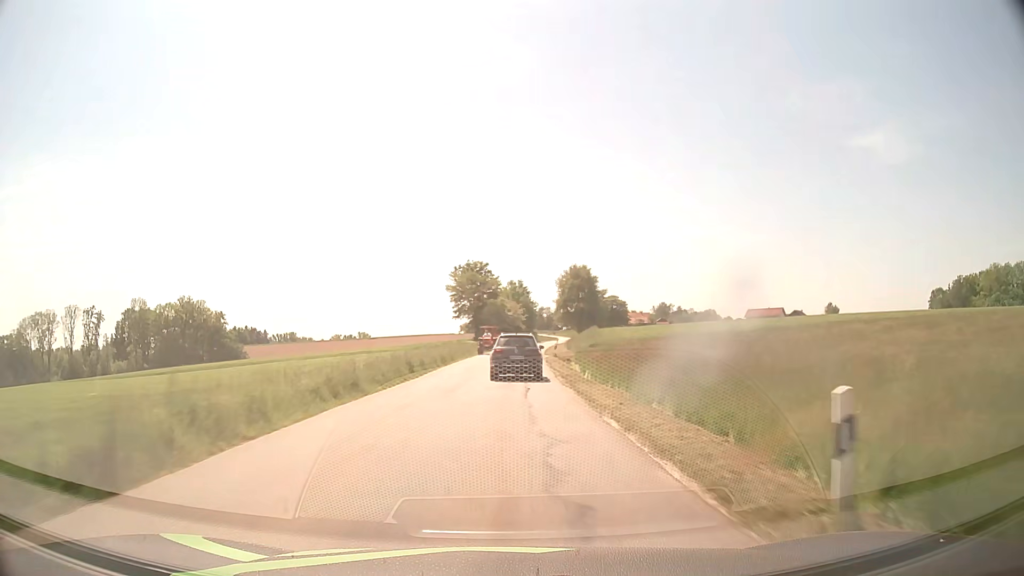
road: tertiary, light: Day
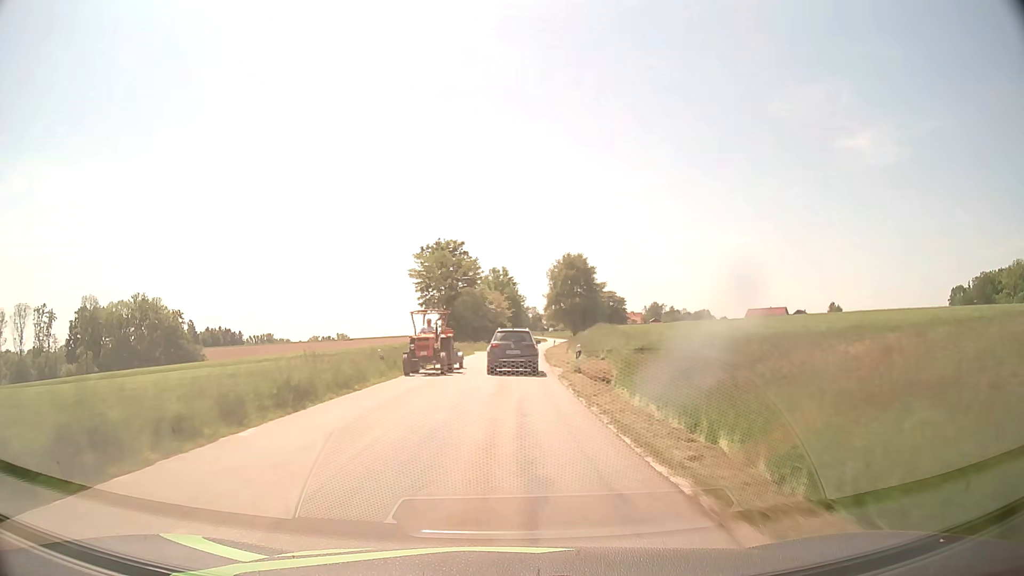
(+0.4, +24.3) m; +2°
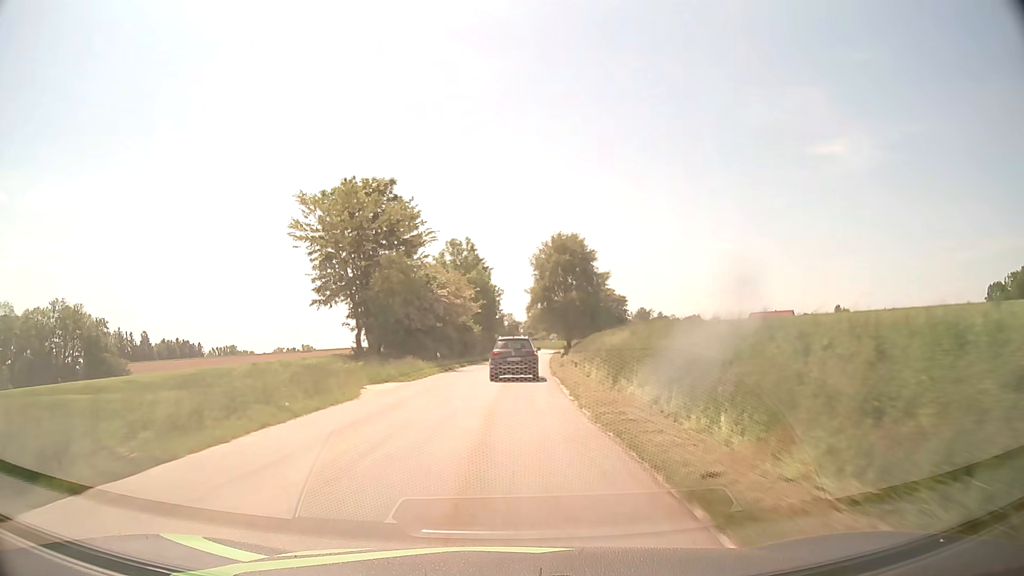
(+0.6, +36.8) m; +2°
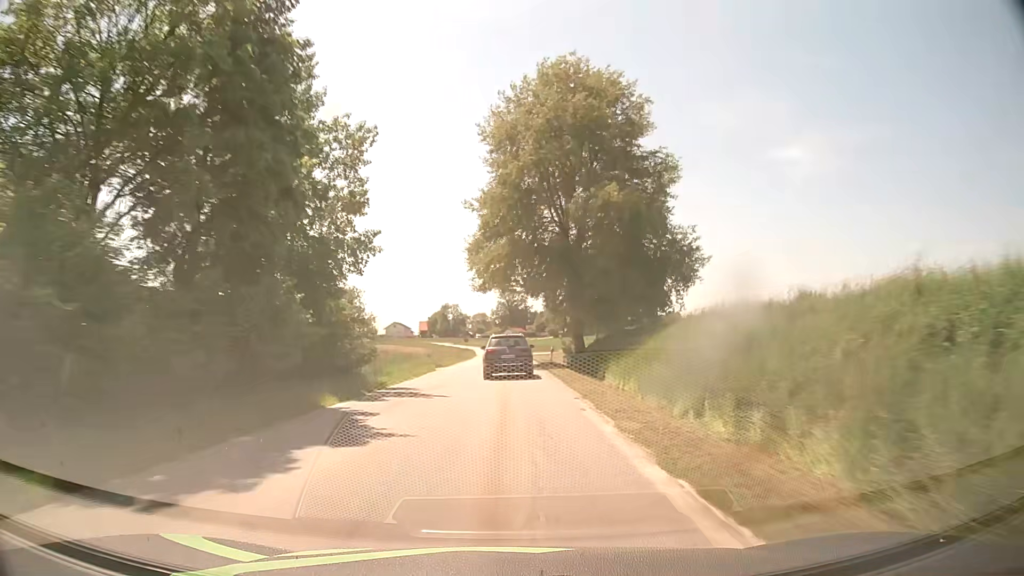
(+2.3, +64.2) m; +4°
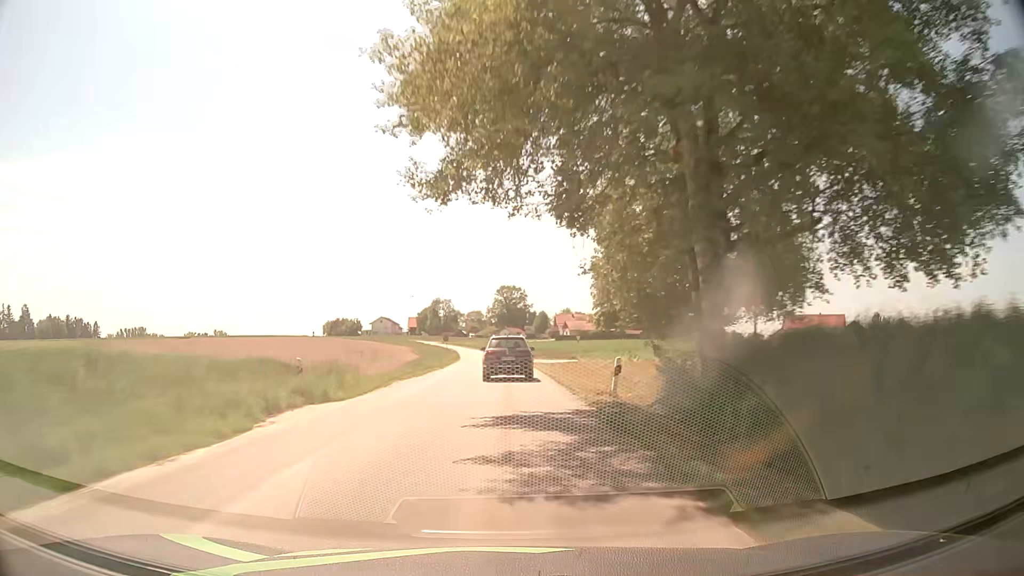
(+0.1, +25.8) m; 0°
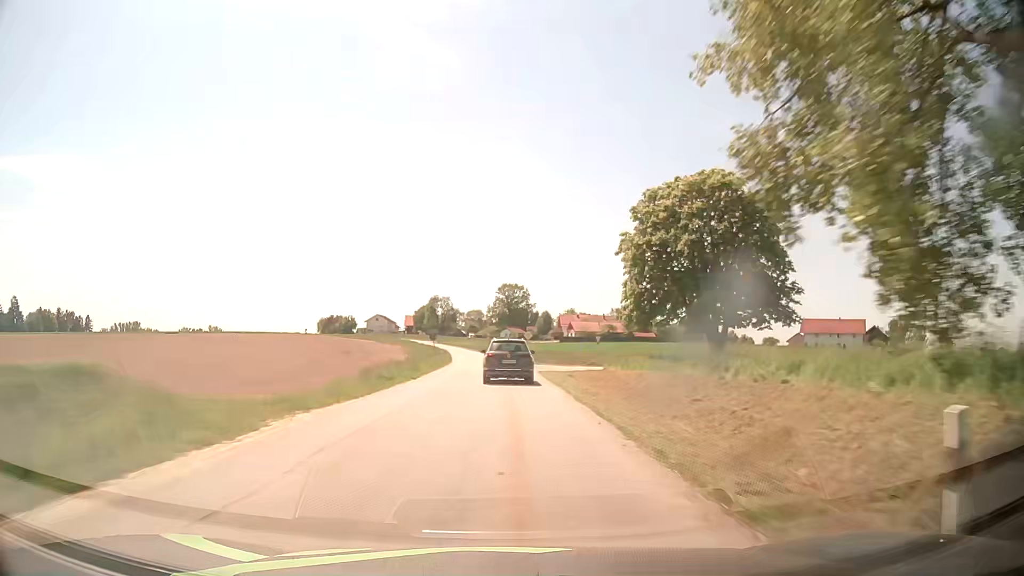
(0.0, +12.7) m; 0°
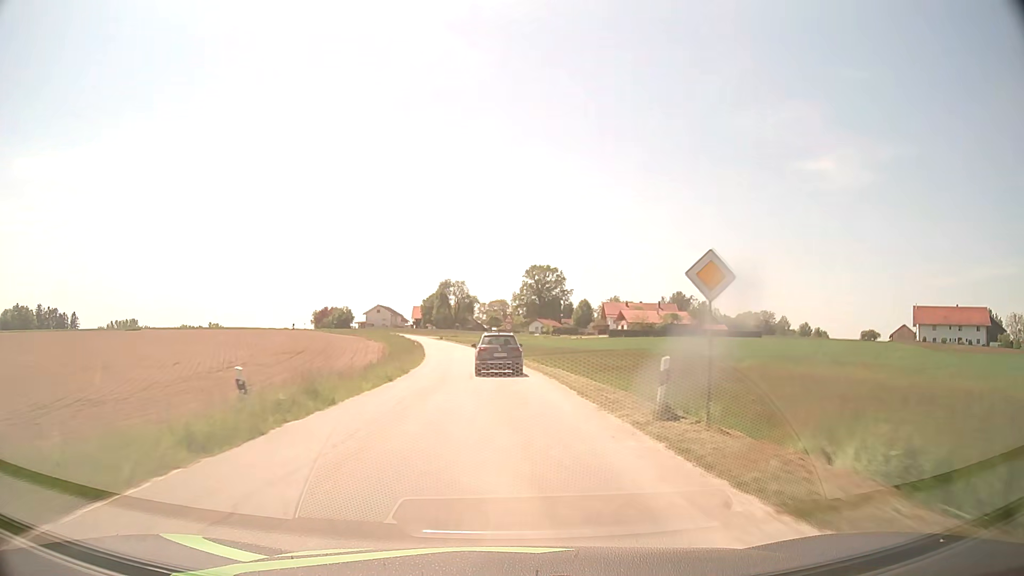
(-0.4, +49.4) m; -2°
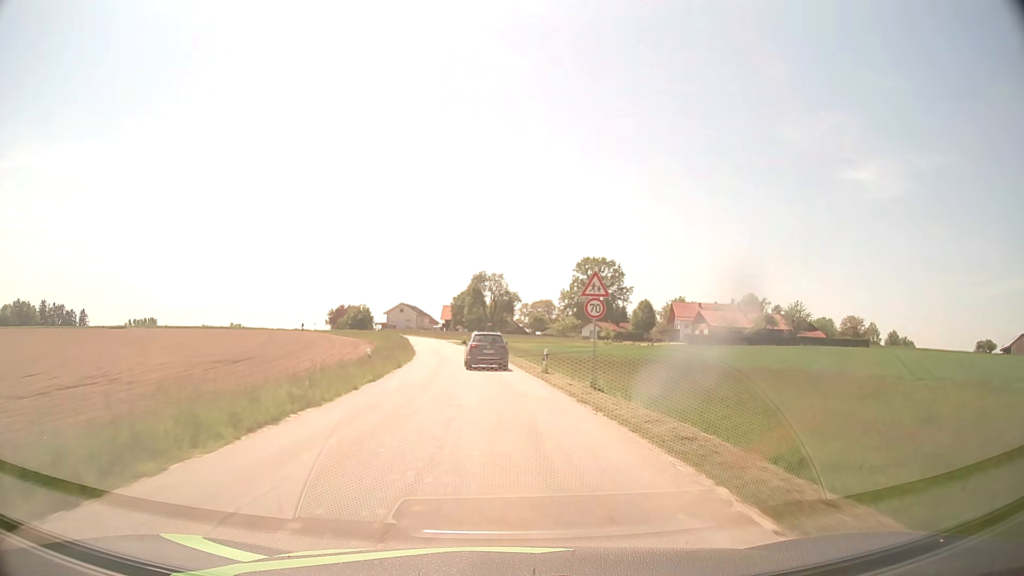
(-0.9, +34.2) m; -3°
(0, +10) (0, +20) (-1, +30) (-2, +40) (-3, +50) (-4, +60) (-6, +70) (-8, +79) (-10, +89) (-13, +99) m
